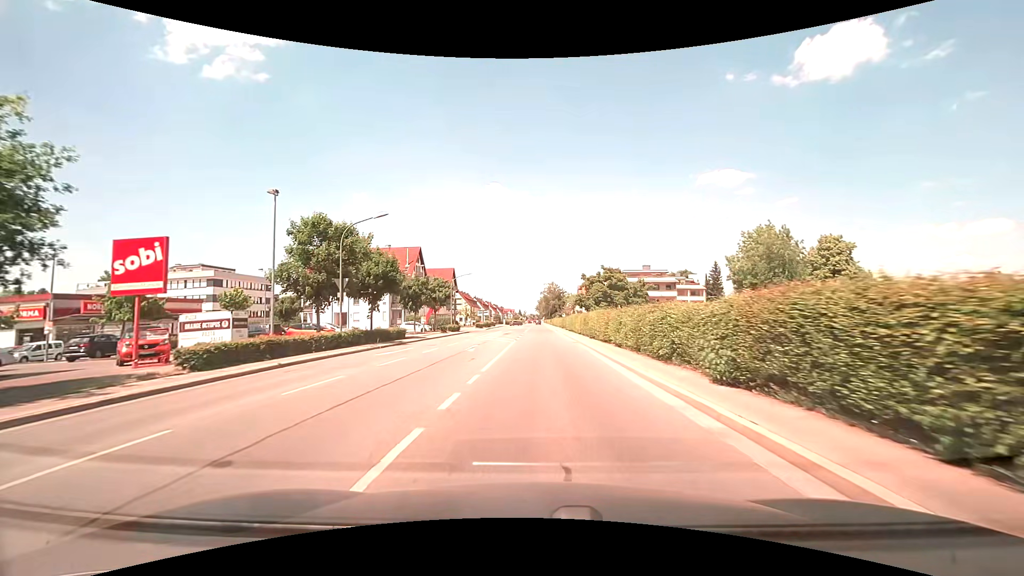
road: secondary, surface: asphalt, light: Day
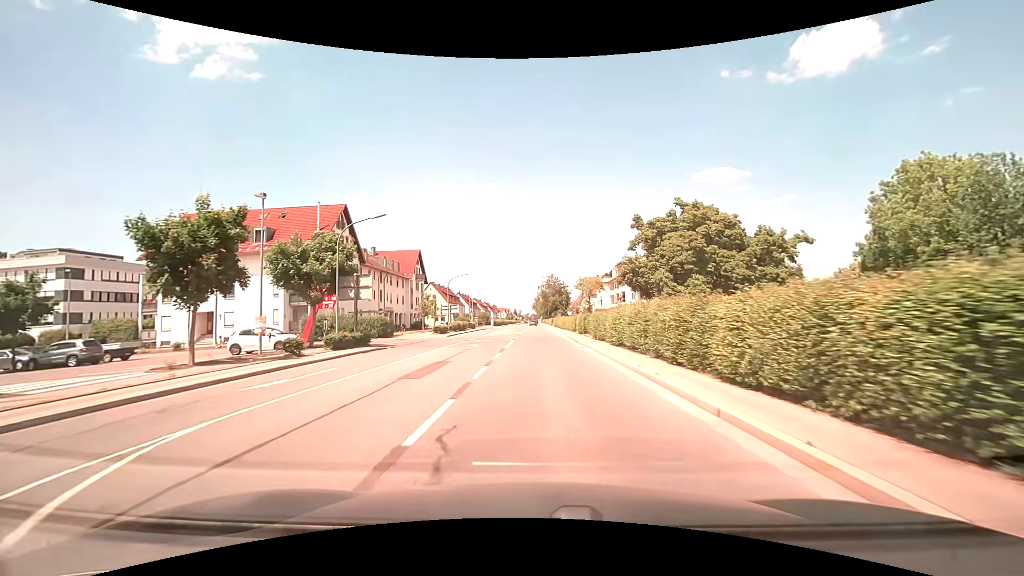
(0.0, +34.9) m; 0°
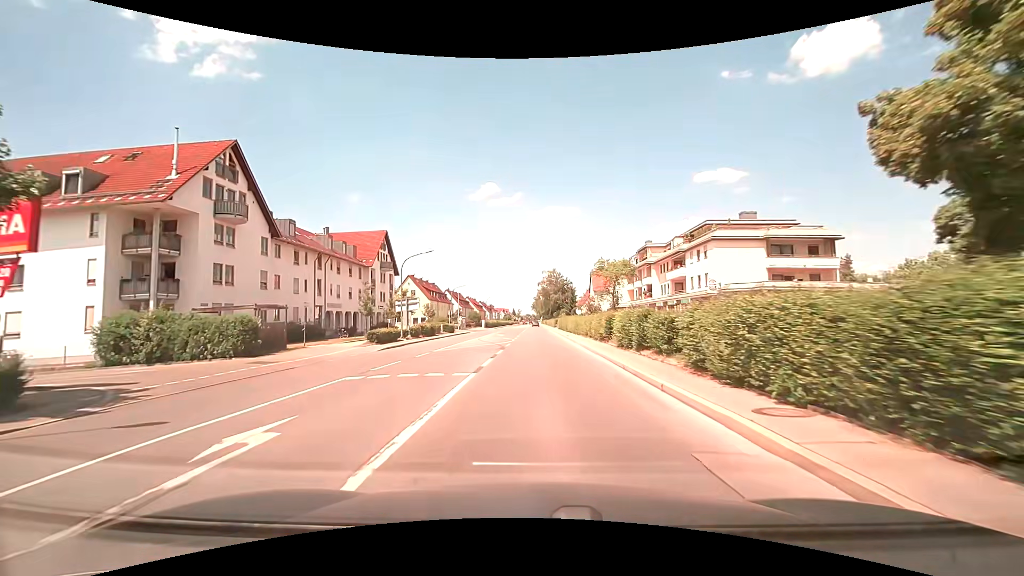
(+0.1, +21.2) m; 0°
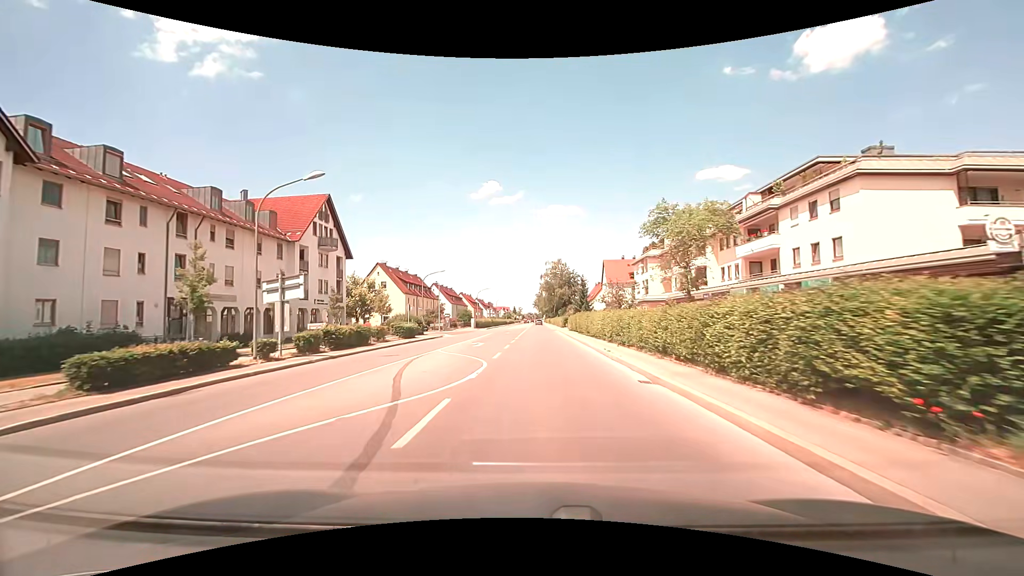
(-0.1, +21.4) m; 0°
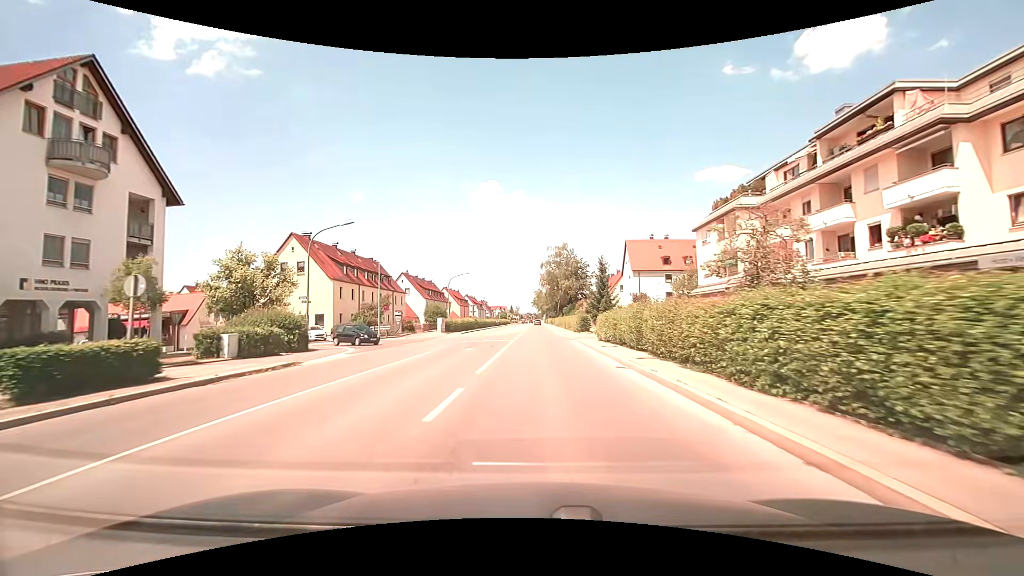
(0.0, +28.8) m; 0°
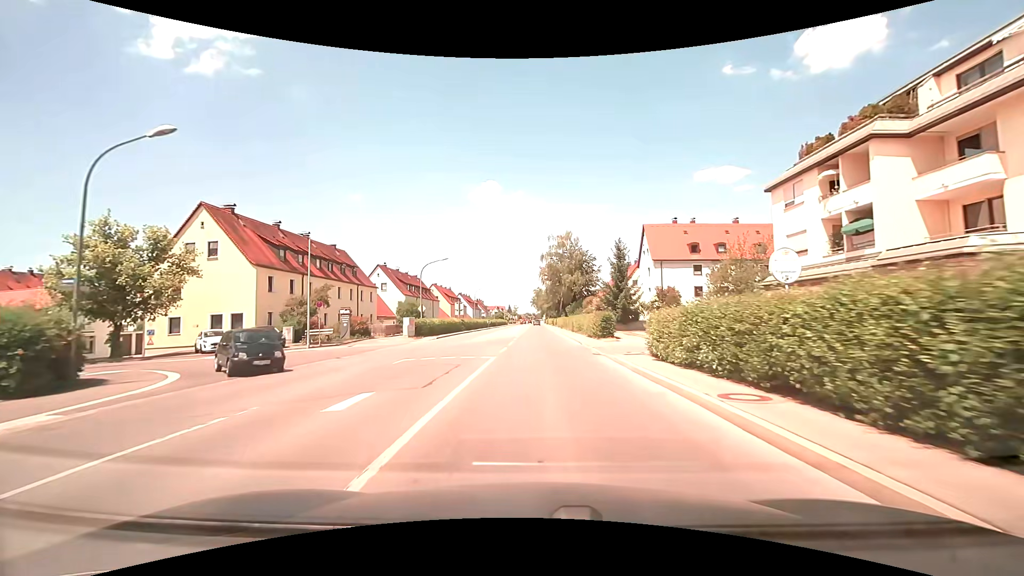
(0.0, +14.5) m; 0°
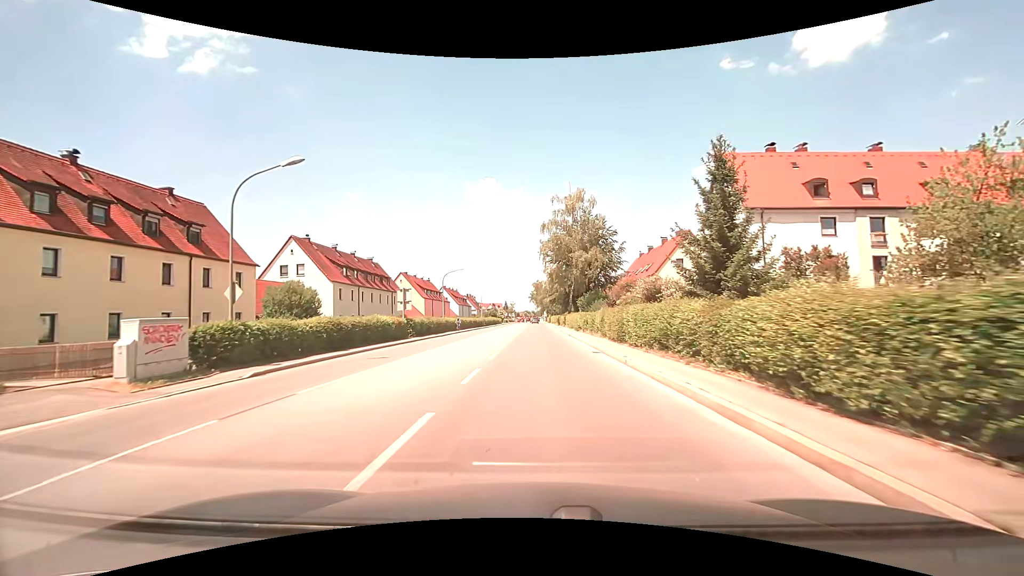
(0.0, +29.0) m; 0°
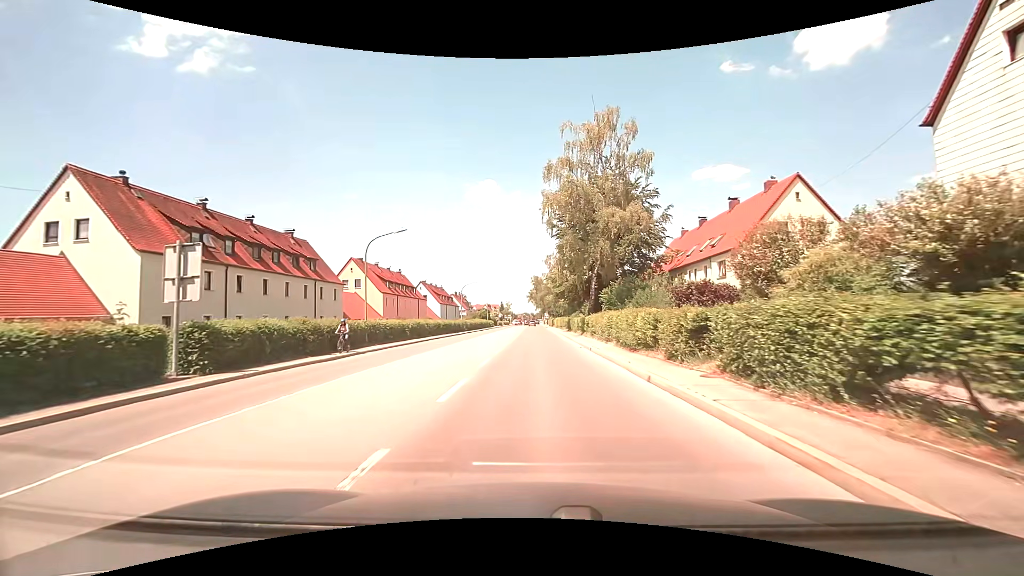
(0.0, +25.7) m; 0°
(0, +10) (0, +20) (0, +30) (0, +40) (0, +50) (0, +60) (0, +70) (0, +80) (0, +90) (0, +100) m
